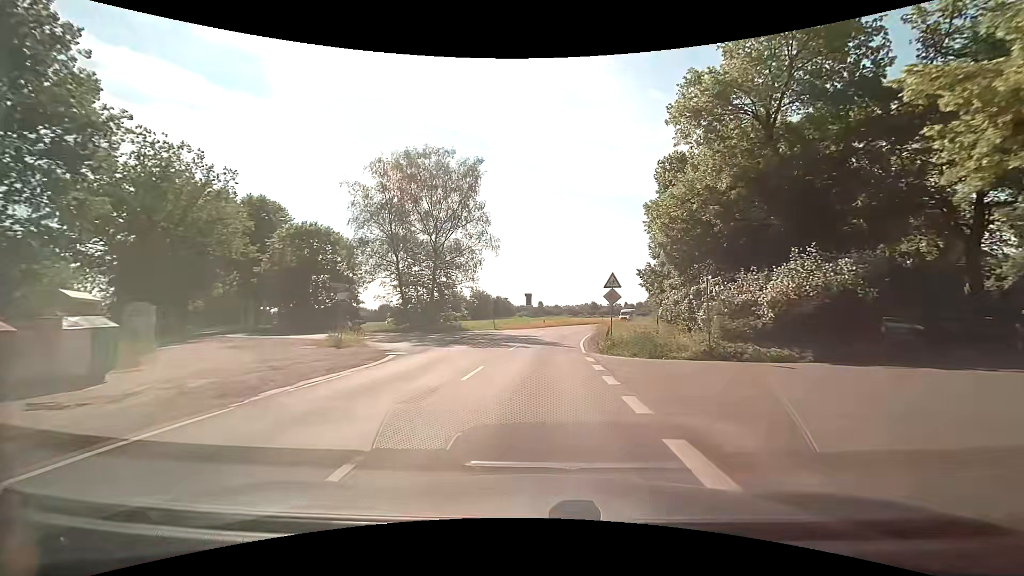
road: tertiary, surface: asphalt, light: Day
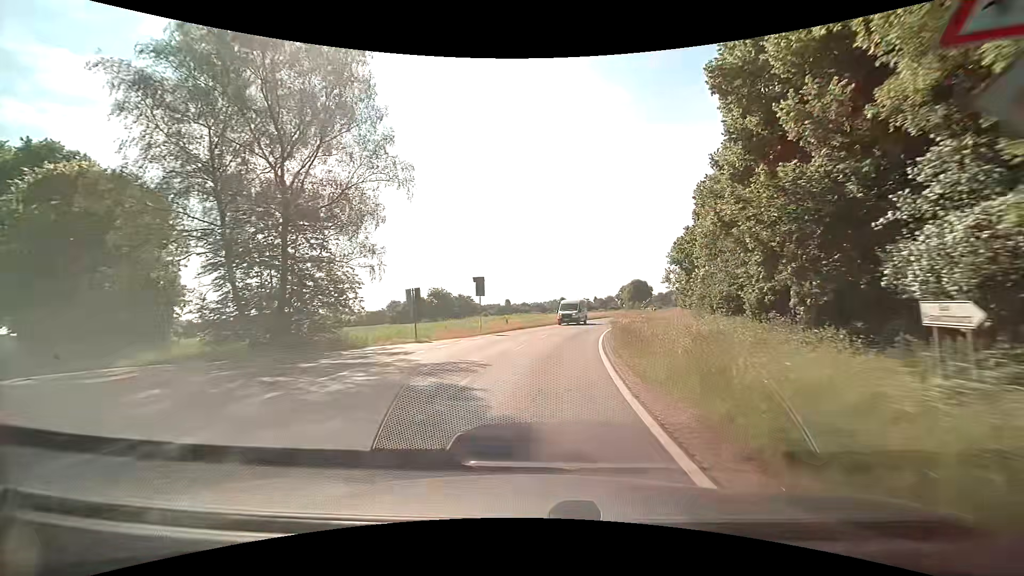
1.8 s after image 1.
(+0.7, +20.8) m; +4°
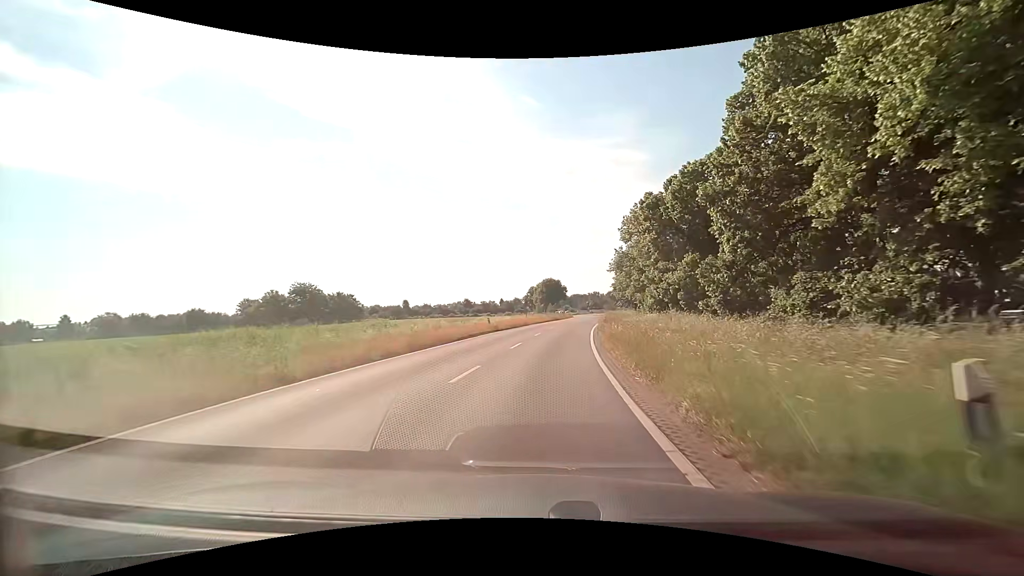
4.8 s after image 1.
(+2.8, +33.4) m; +10°
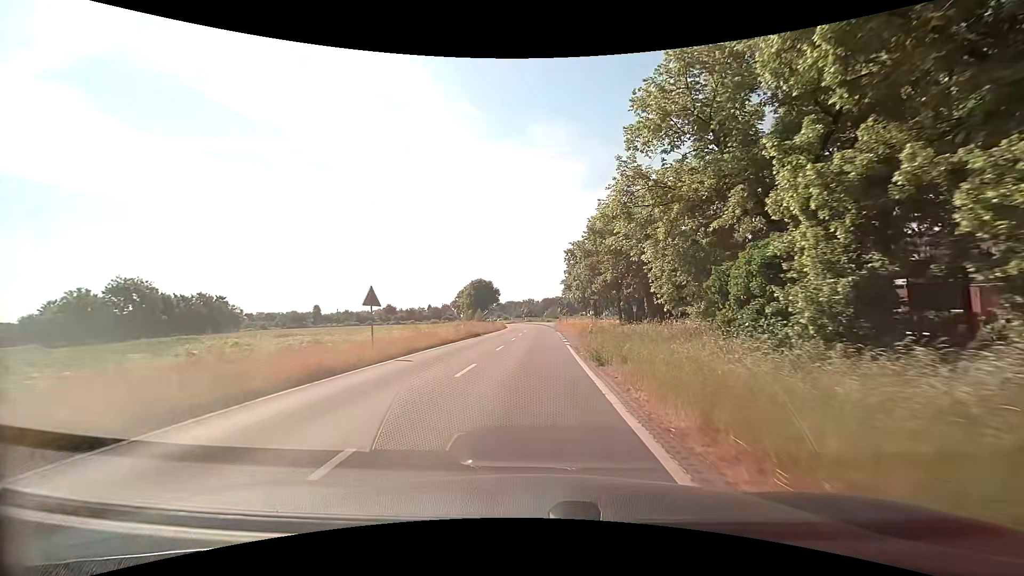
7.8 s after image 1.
(+2.5, +34.0) m; +8°
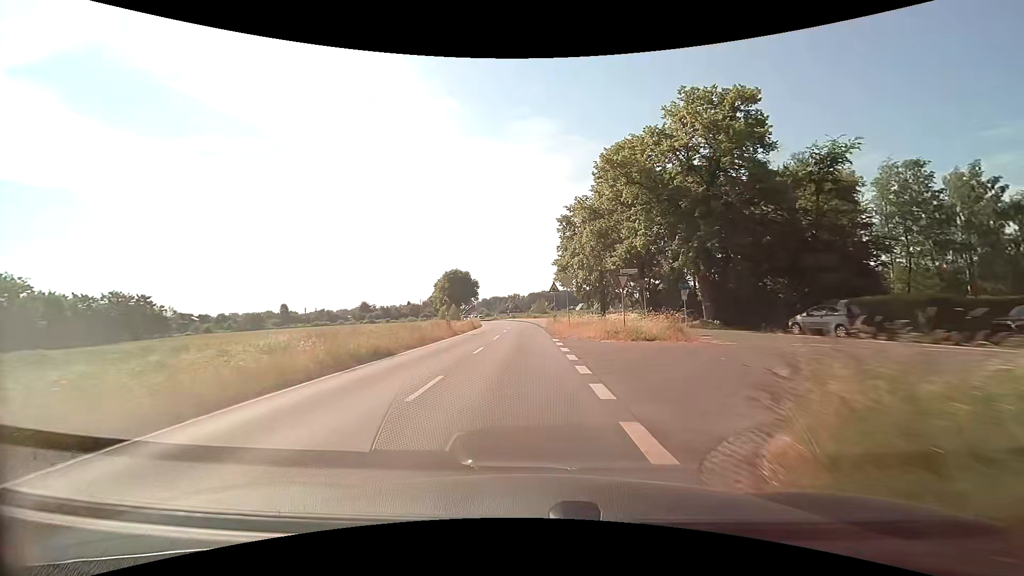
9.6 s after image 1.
(+0.4, +21.4) m; +2°
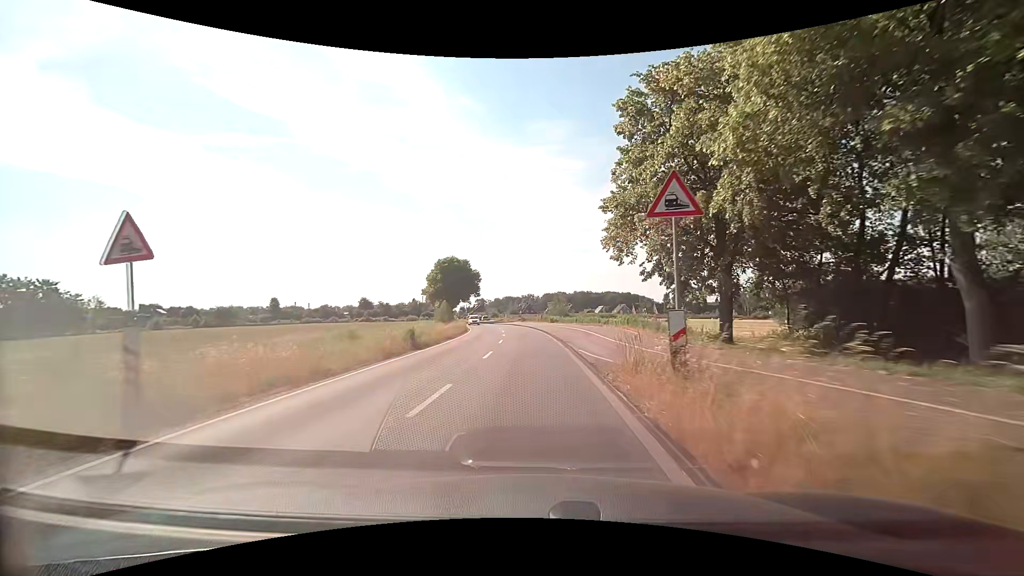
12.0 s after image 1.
(-0.4, +29.6) m; -2°
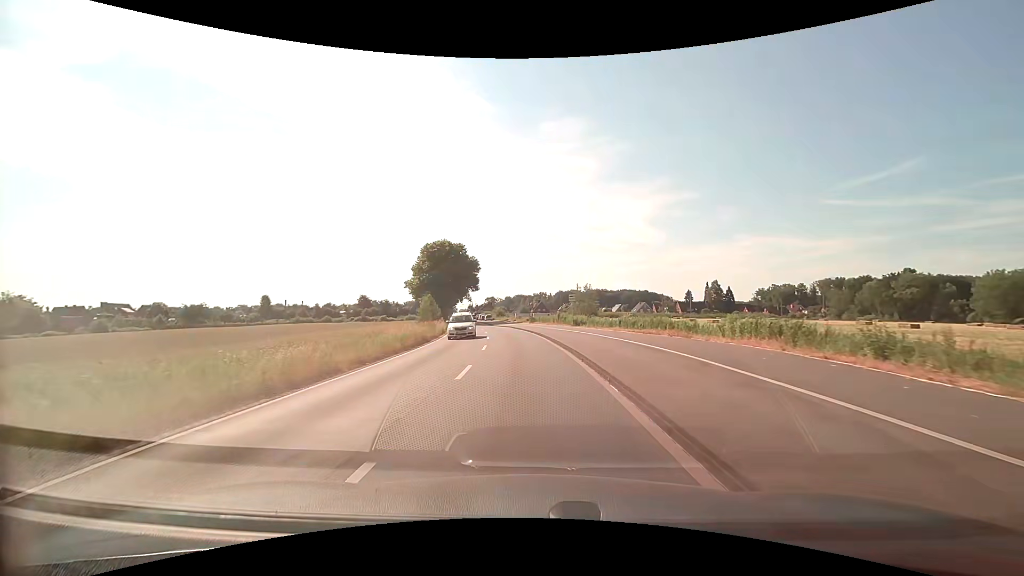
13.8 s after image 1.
(-0.2, +22.6) m; -2°
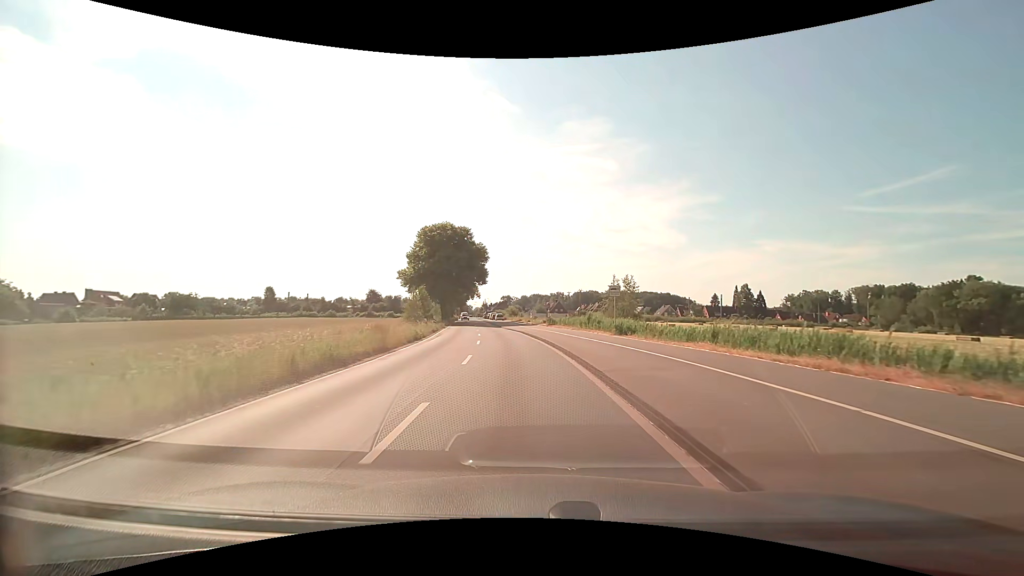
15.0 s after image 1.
(-0.2, +14.6) m; -2°
(0, +10) (-1, +20) (-2, +30) (-3, +40) (-4, +50) (-6, +60) (-7, +70) (-8, +80) (-9, +89) (-11, +99) m
